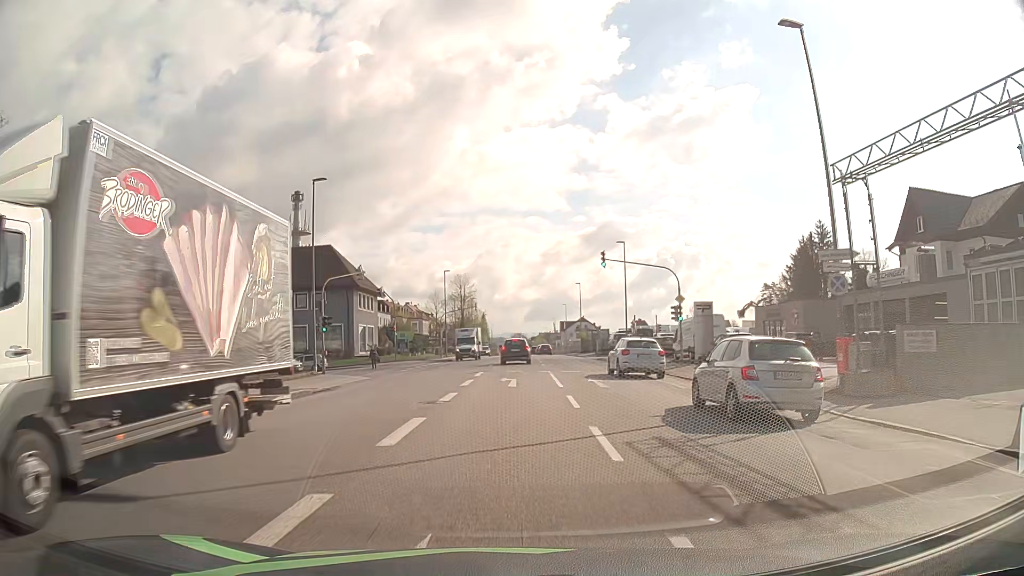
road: tertiary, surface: asphalt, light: Day
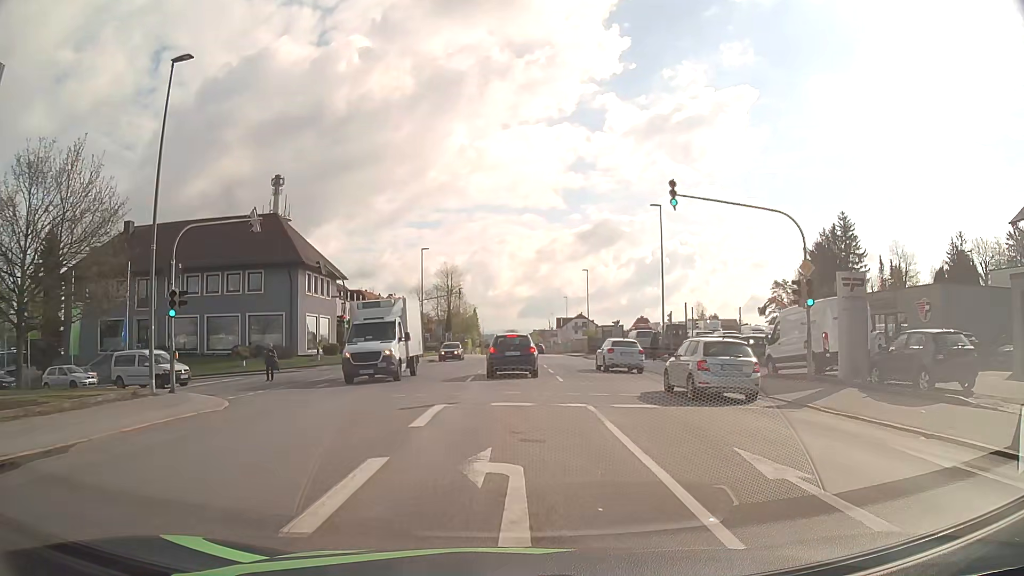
(+0.1, +16.2) m; +1°
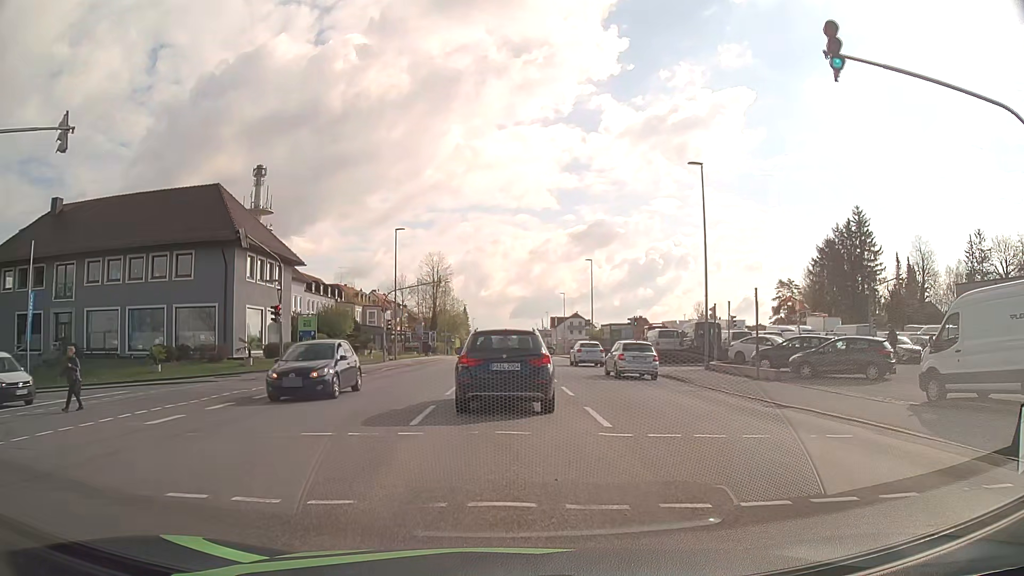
(+0.1, +10.9) m; +1°
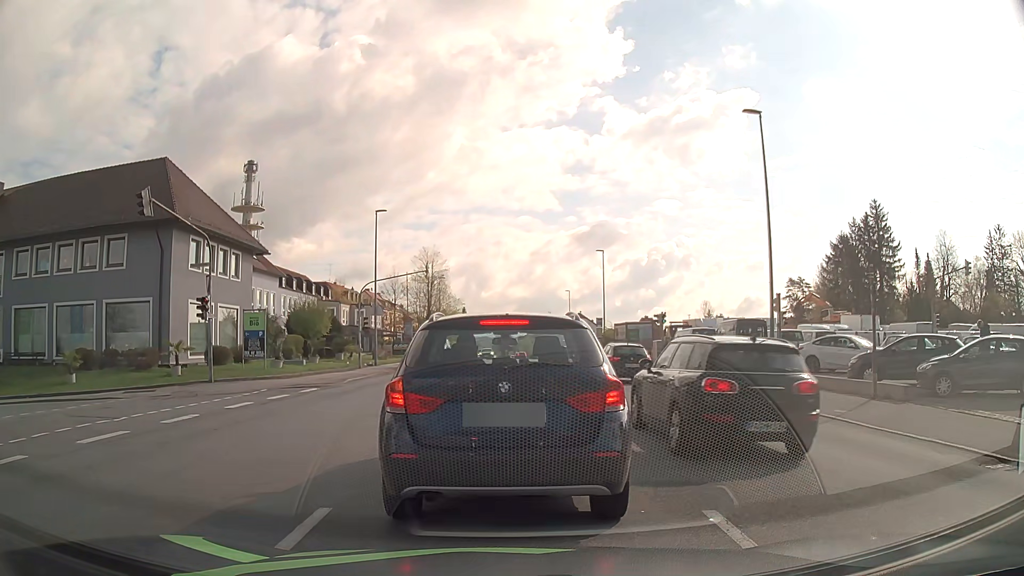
(0.0, +8.0) m; 0°
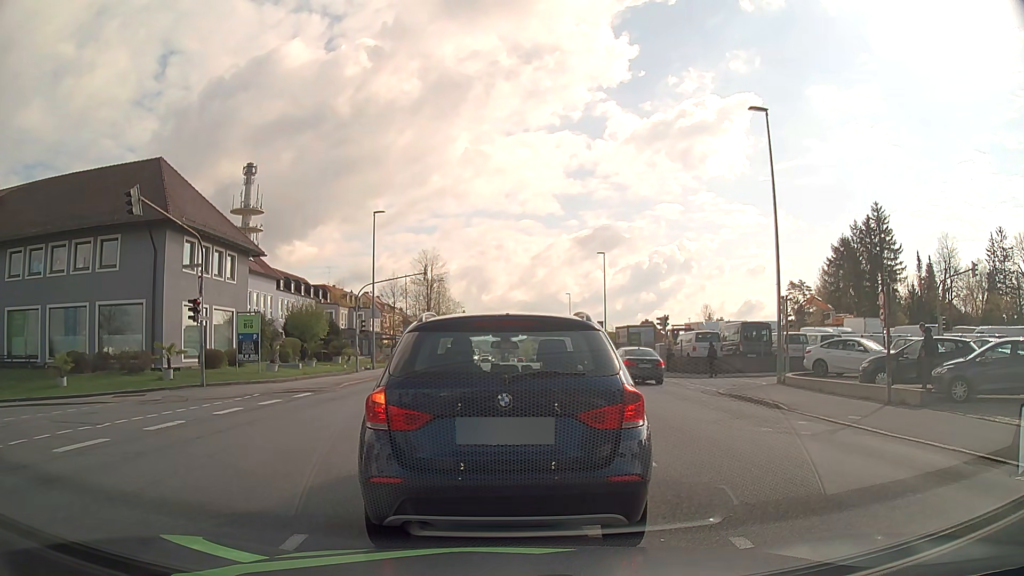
(0.0, +0.8) m; 0°
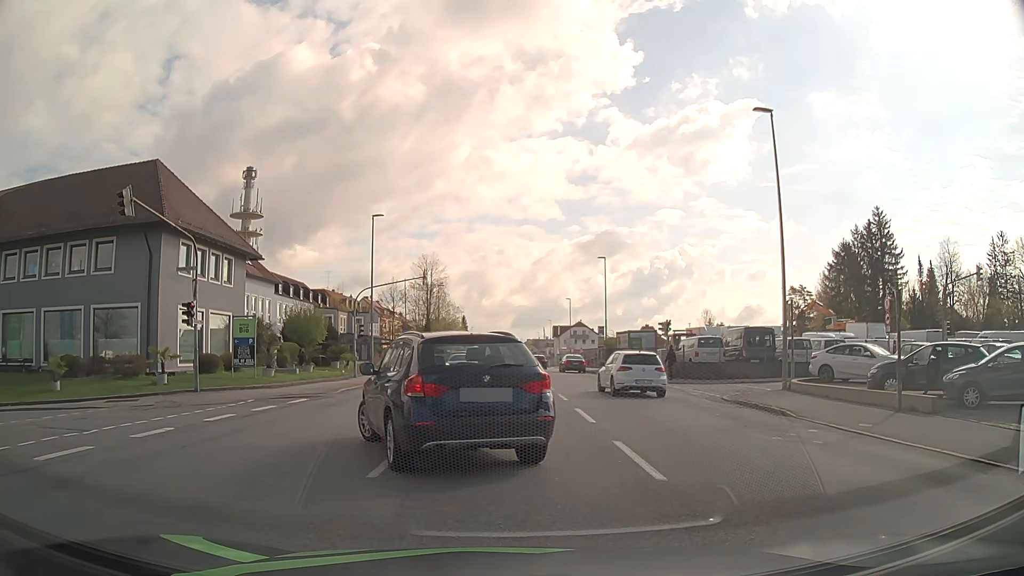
(0.0, +0.5) m; 0°
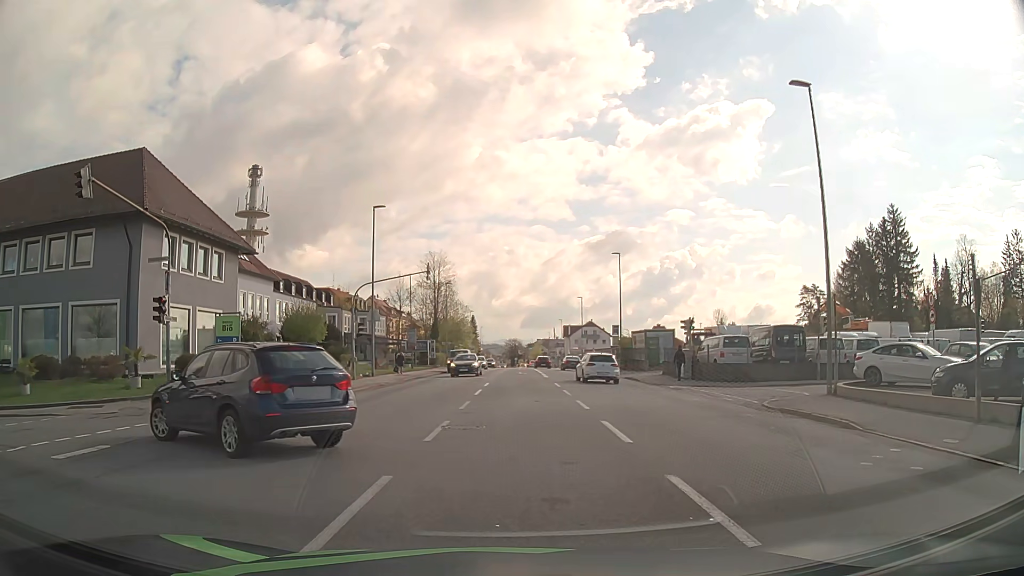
(+0.1, +3.0) m; 0°
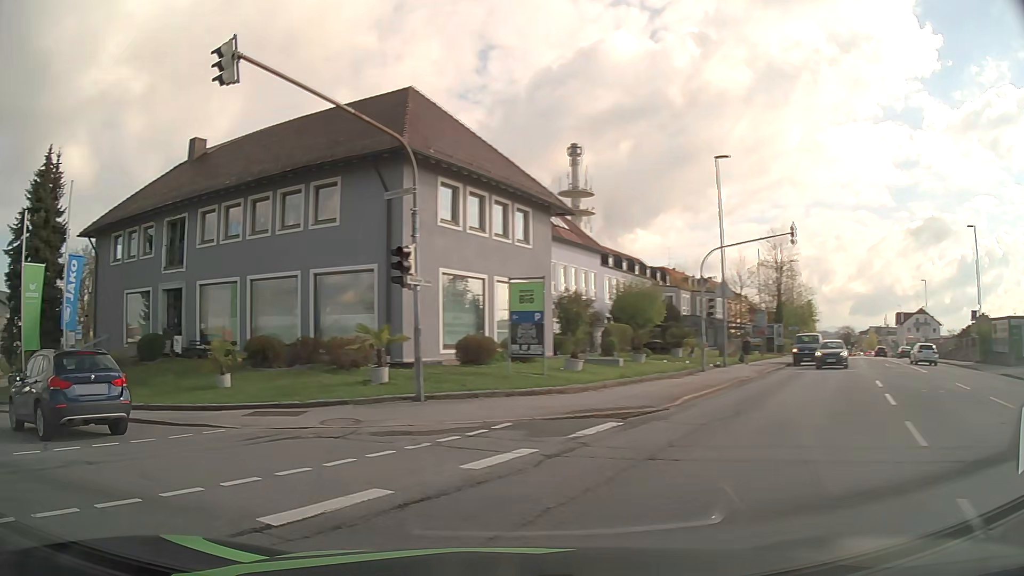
(-1.4, +8.1) m; -25°
